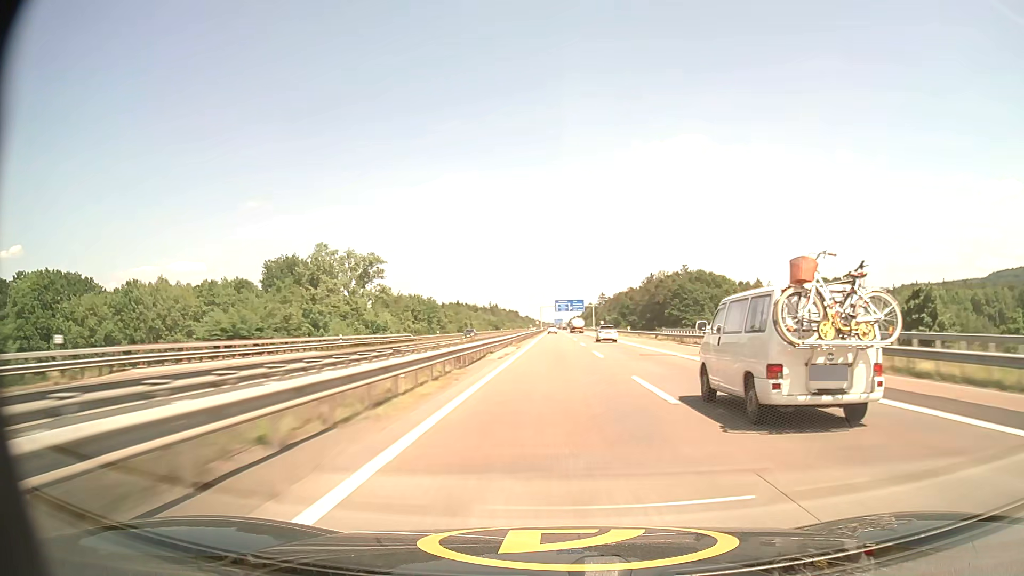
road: motorway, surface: asphalt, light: Day
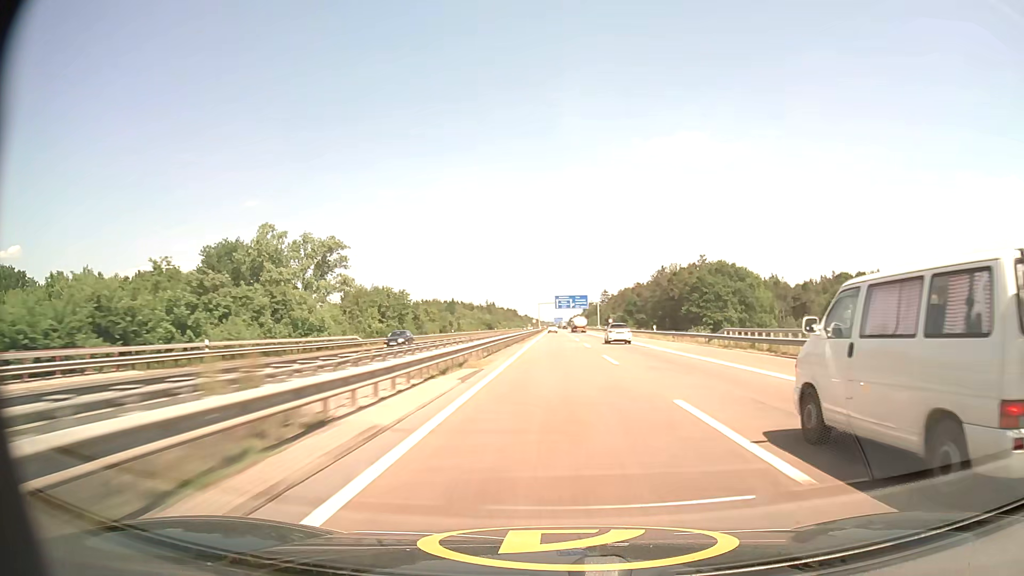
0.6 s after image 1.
(0.0, +24.2) m; 0°
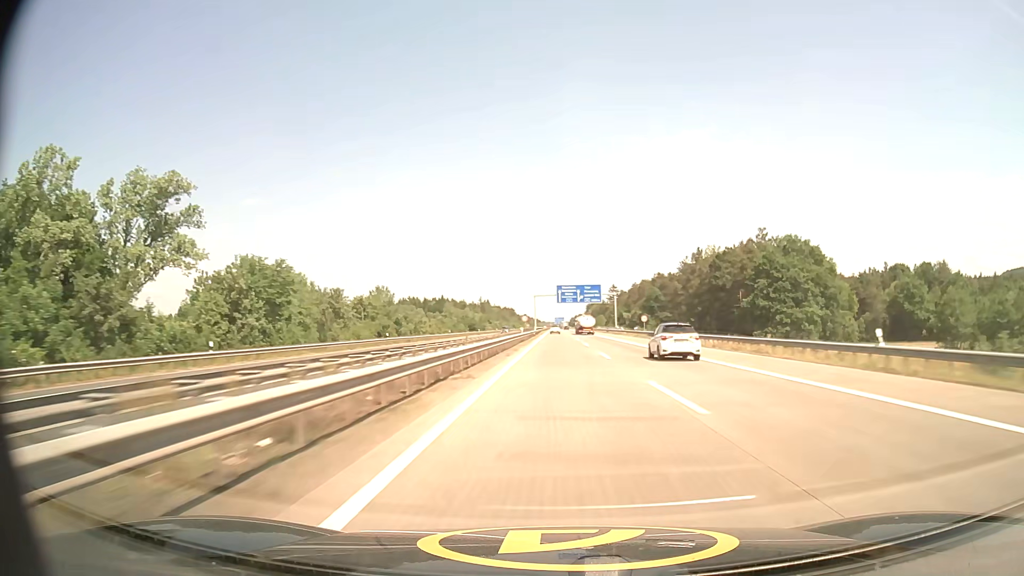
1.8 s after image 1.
(0.0, +49.6) m; 0°
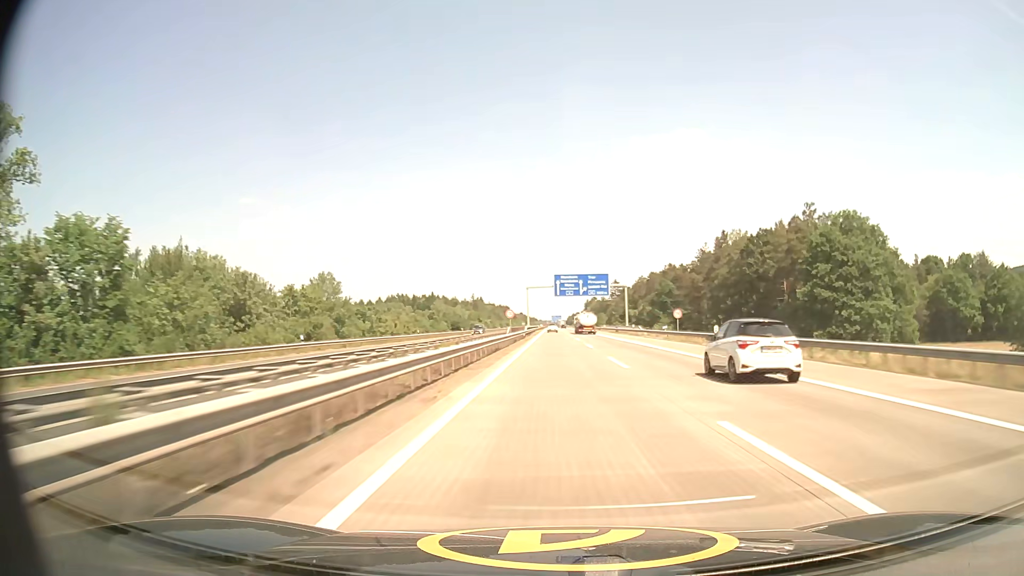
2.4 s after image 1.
(0.0, +25.4) m; 0°
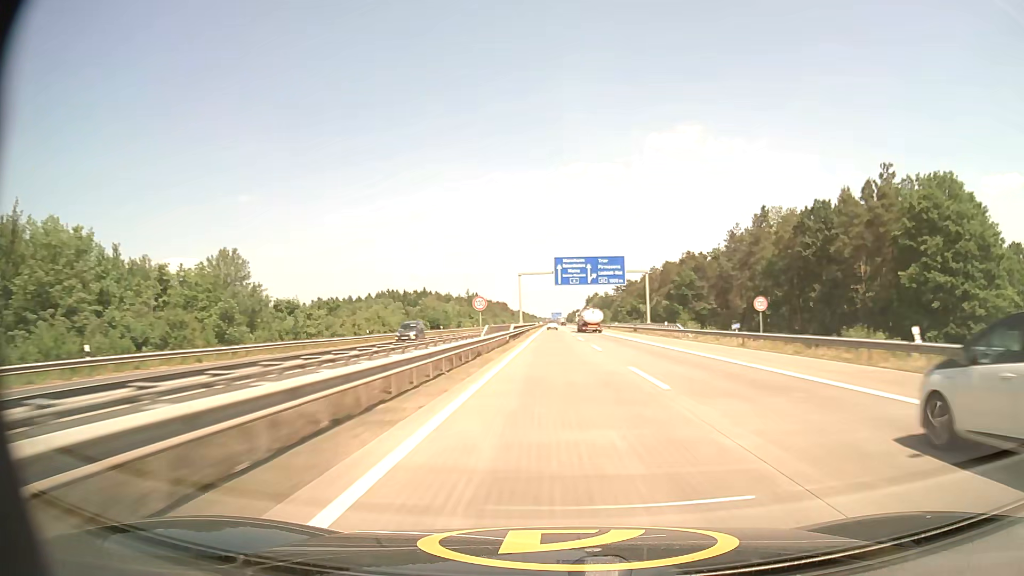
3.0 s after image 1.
(0.0, +25.5) m; 0°
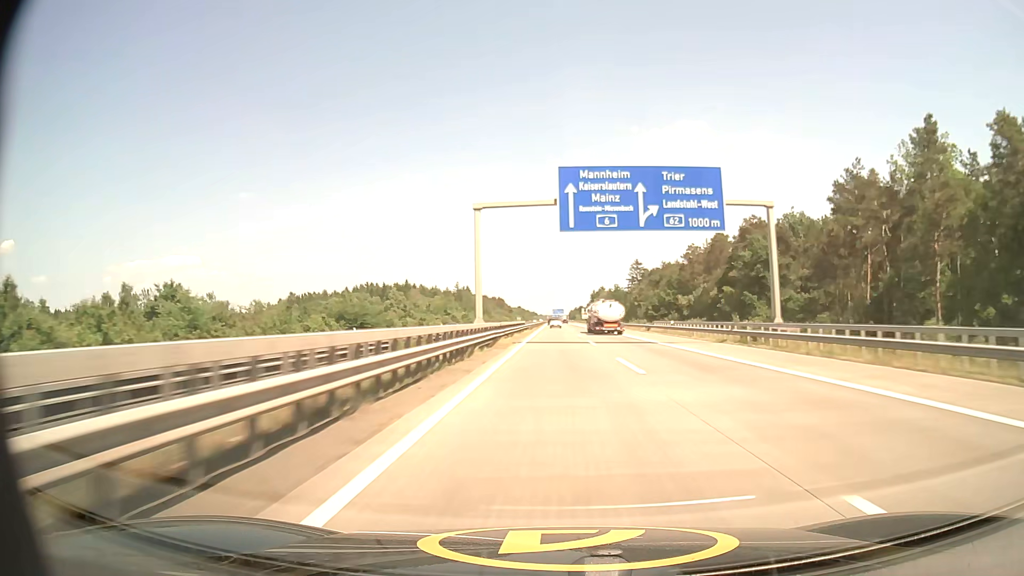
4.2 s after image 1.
(-0.1, +50.3) m; 0°
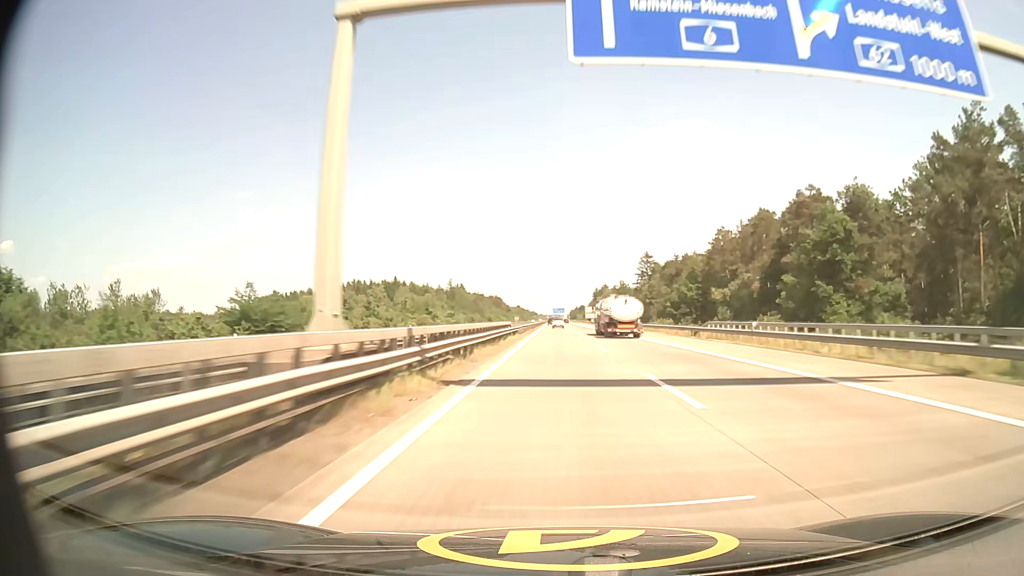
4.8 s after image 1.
(0.0, +24.7) m; 0°
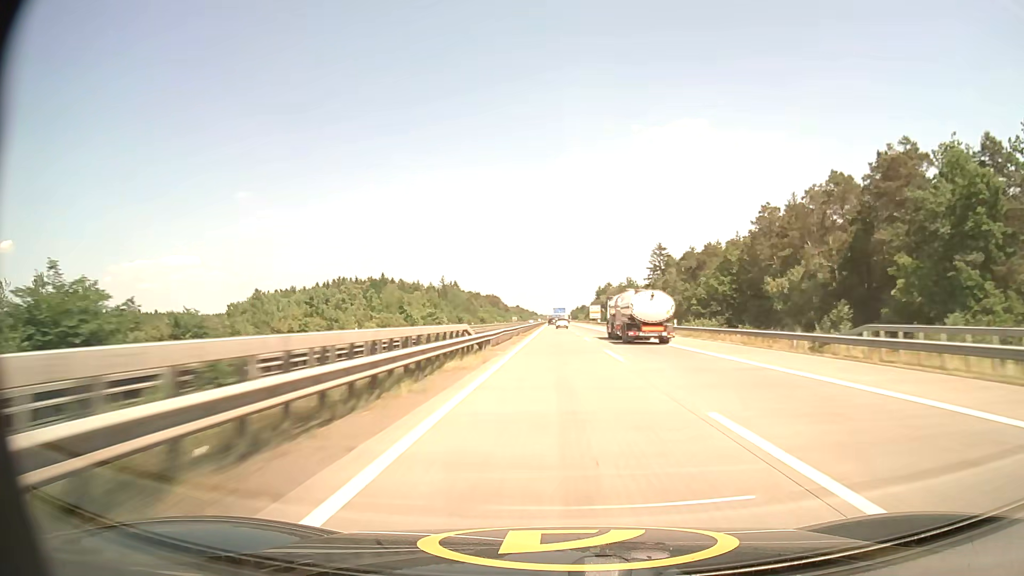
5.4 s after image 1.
(0.0, +24.4) m; 0°
(0, +10) (0, +20) (0, +30) (0, +40) (0, +50) (0, +60) (0, +70) (0, +80) (0, +90) (0, +100) m
